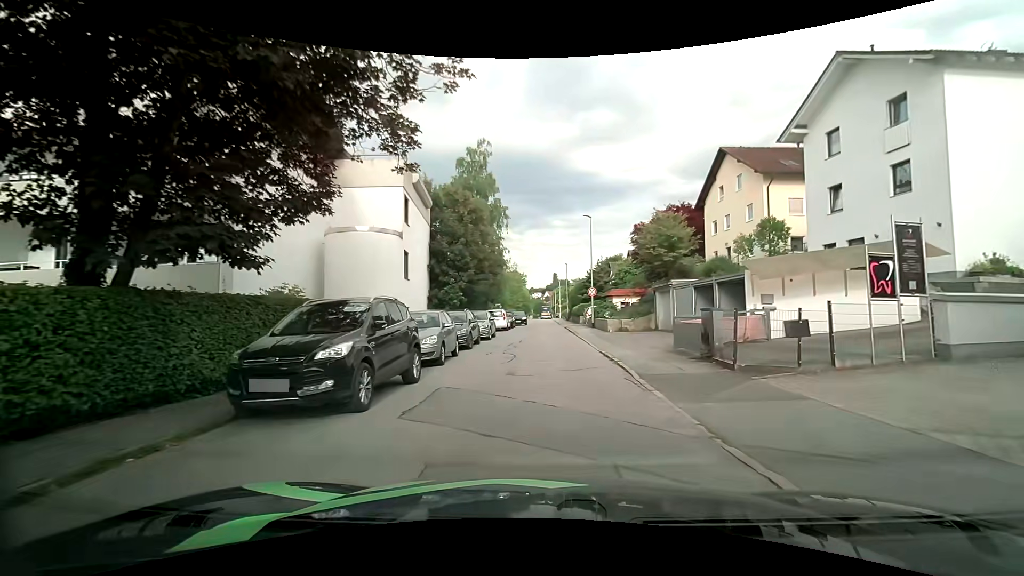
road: residential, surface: asphalt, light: Day
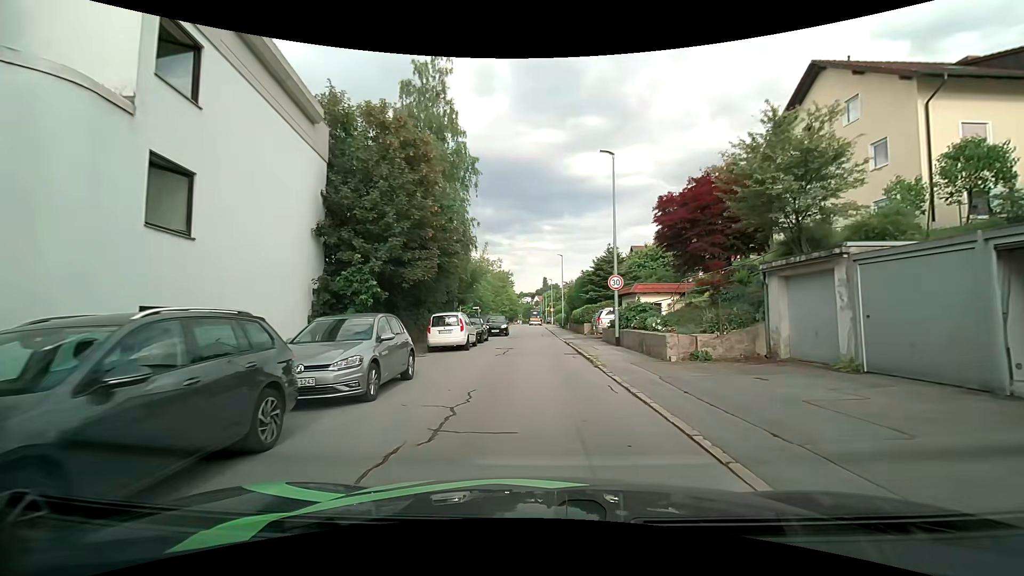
(+0.4, +15.5) m; +2°
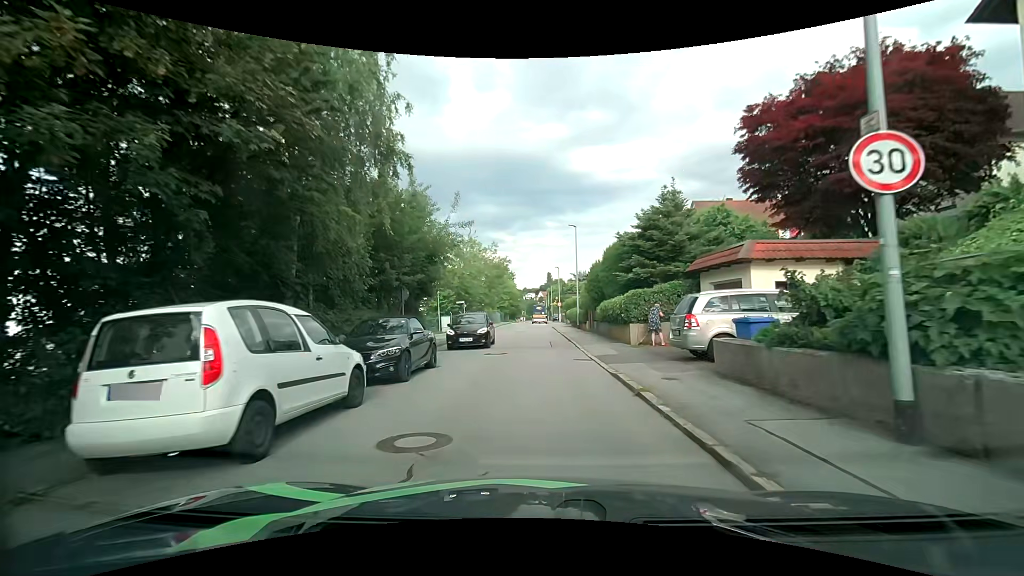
(-0.1, +15.9) m; -1°
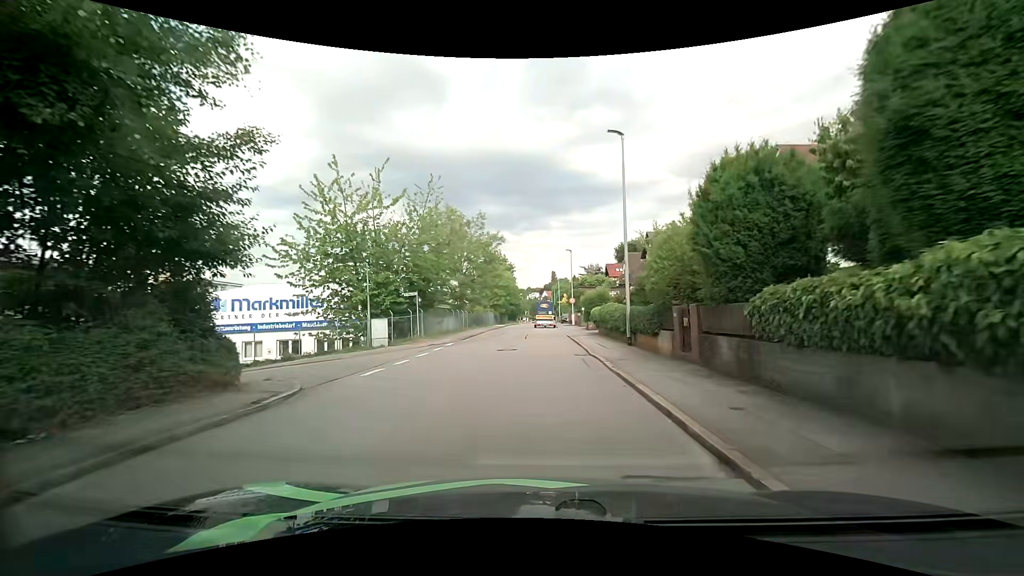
(-0.2, +20.2) m; -1°
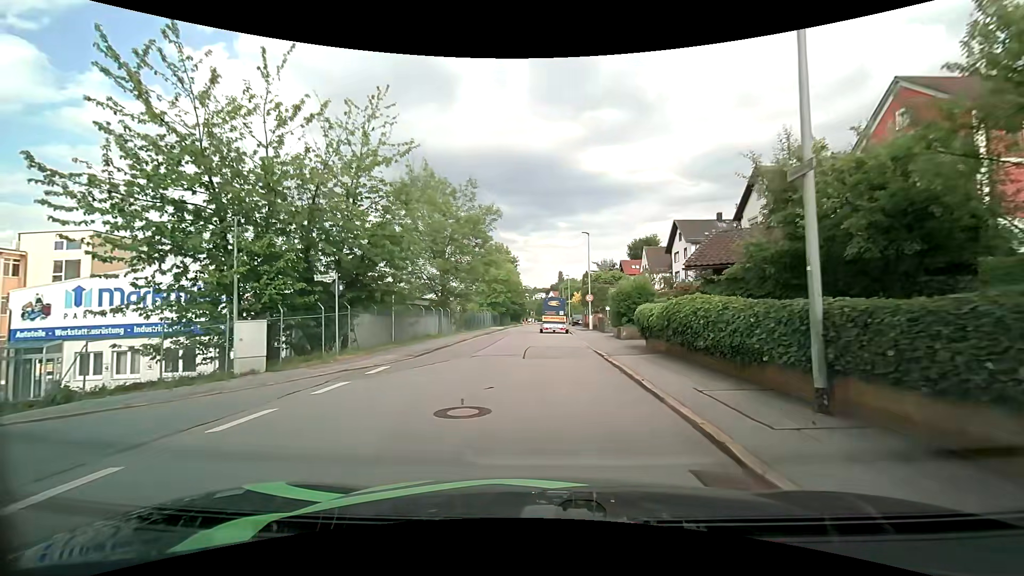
(0.0, +12.1) m; 0°
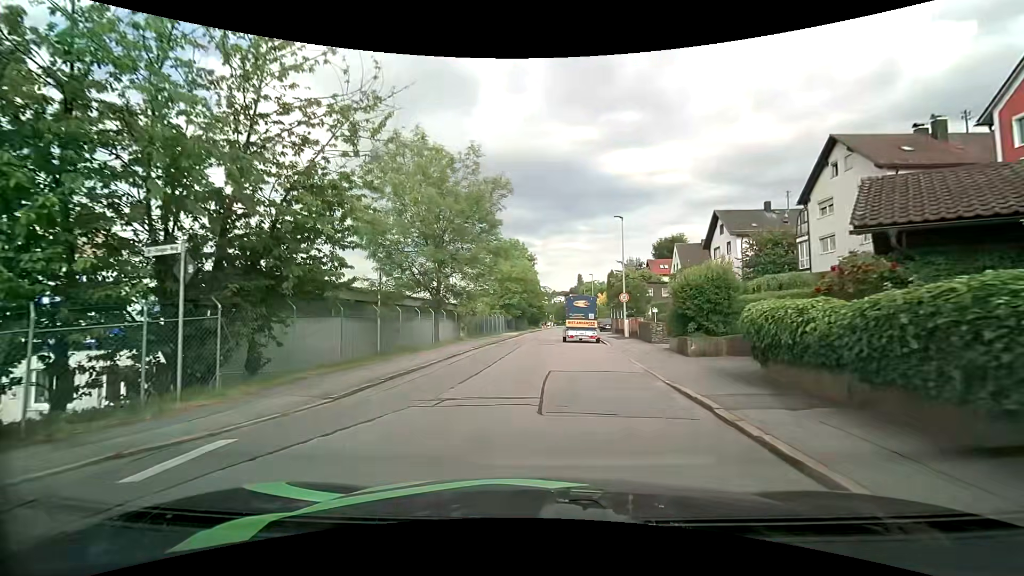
(-0.2, +8.0) m; -3°
